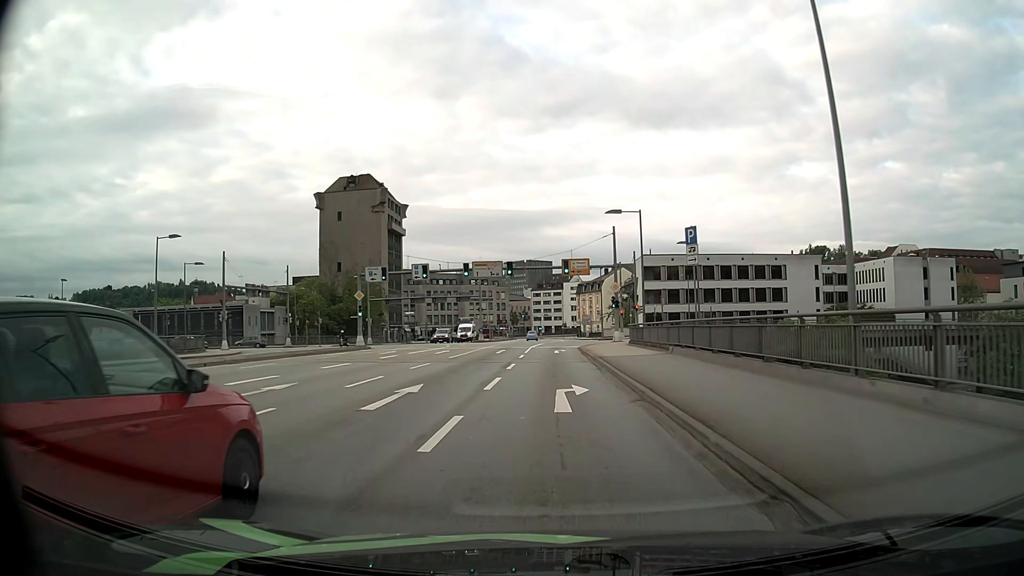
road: primary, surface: asphalt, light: Day
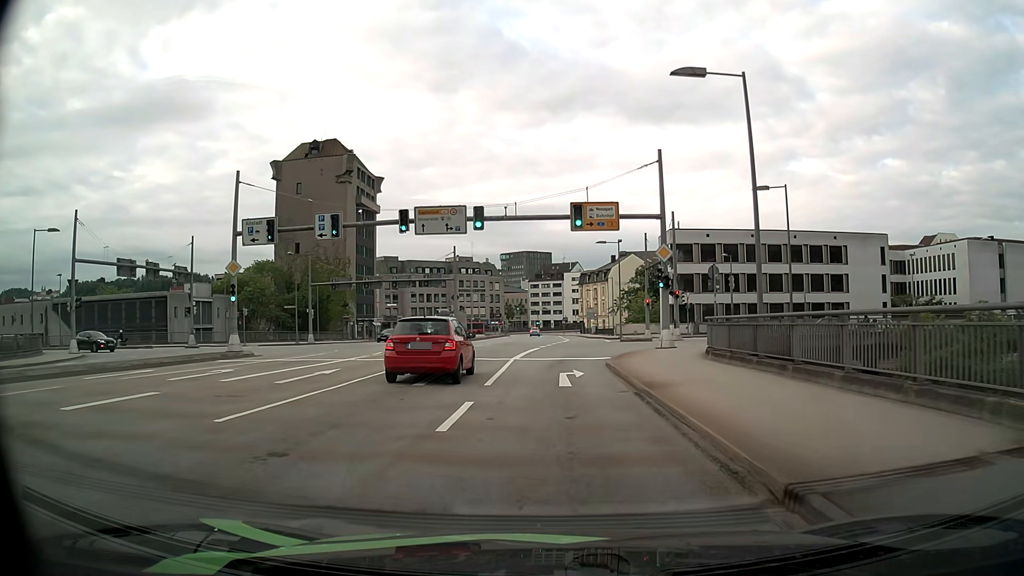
(-0.1, +21.2) m; 0°
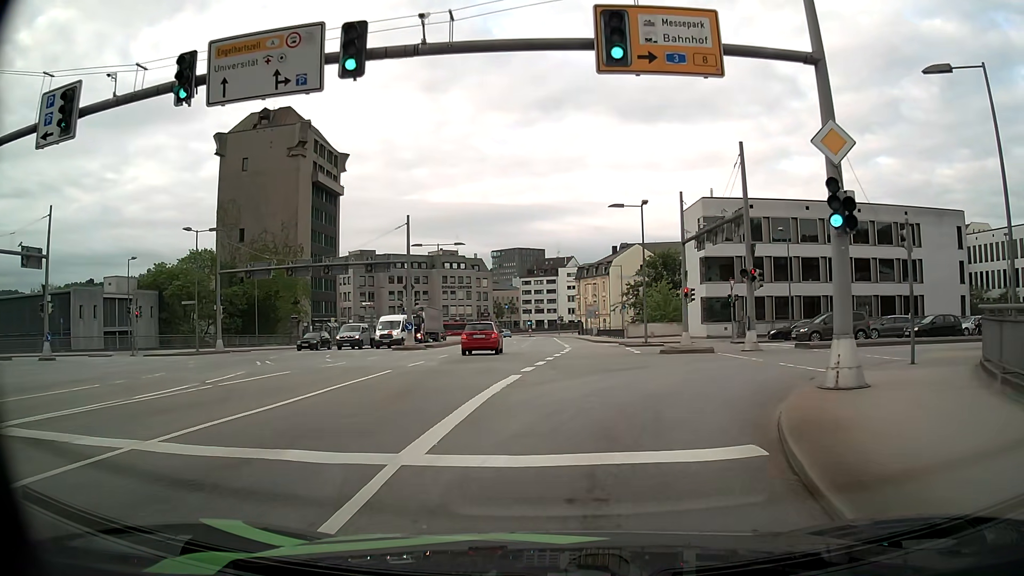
(-0.1, +17.8) m; 0°
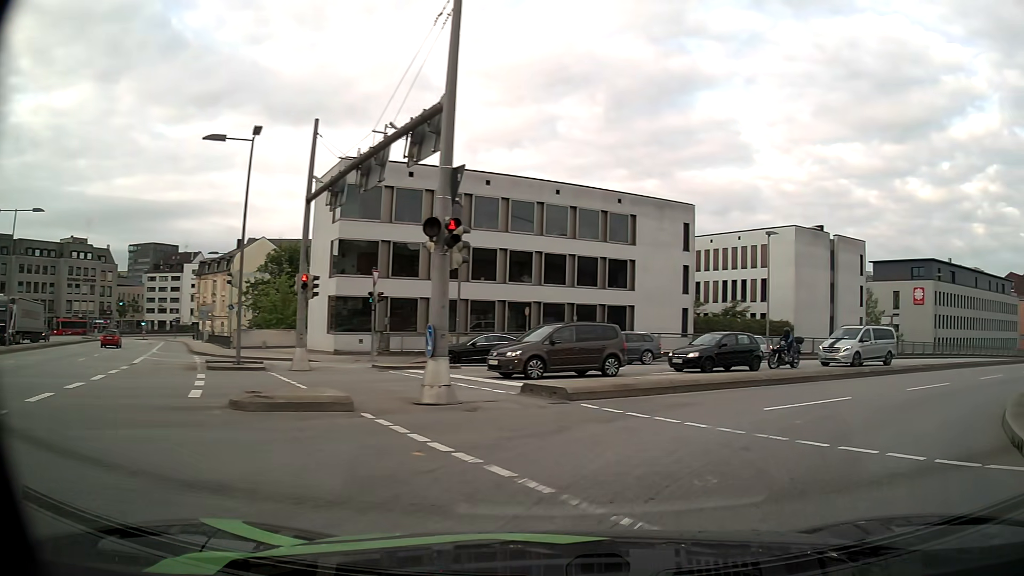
(+2.5, +15.1) m; +32°
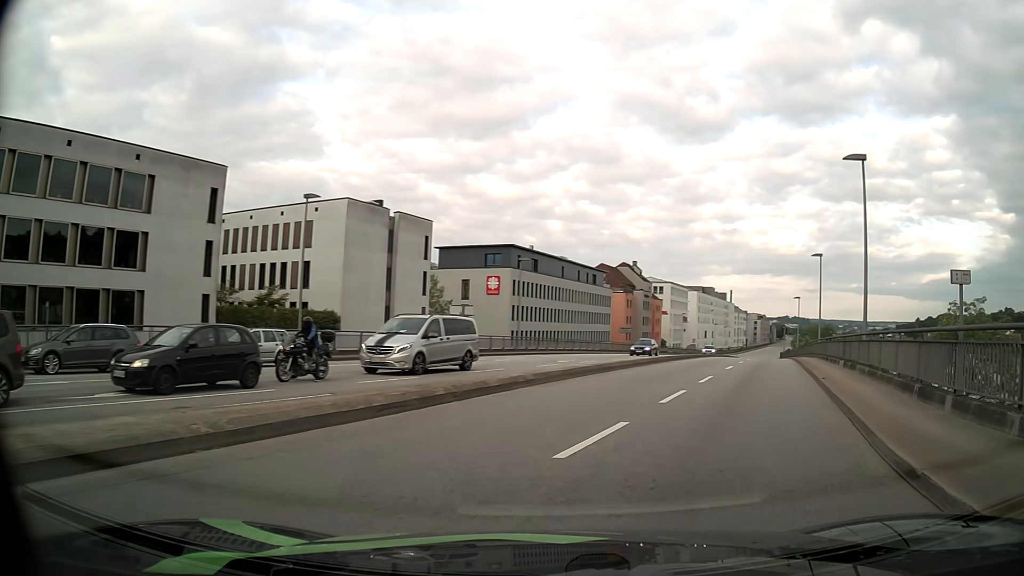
(+3.3, +9.6) m; +38°
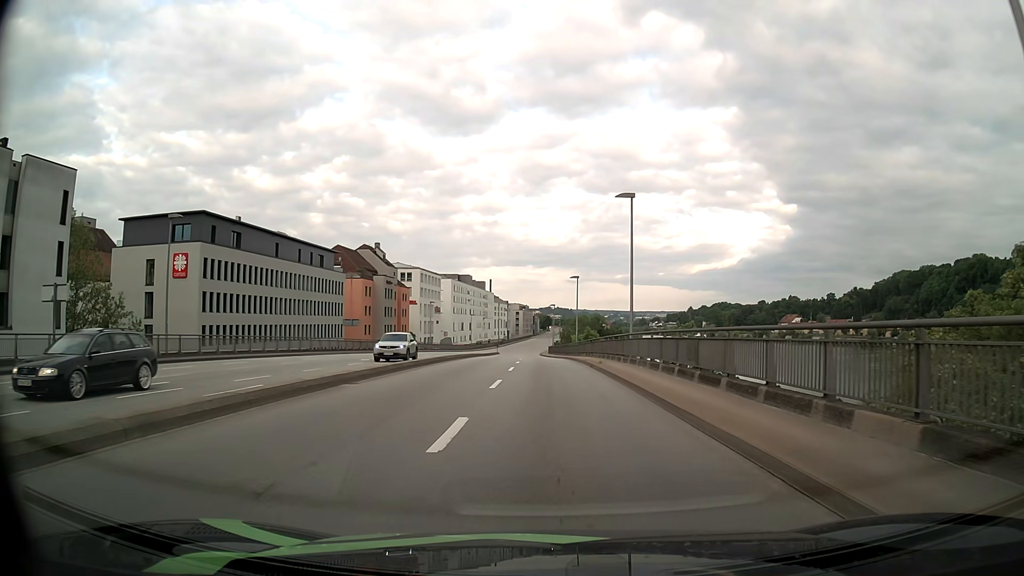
(+5.1, +20.1) m; +19°
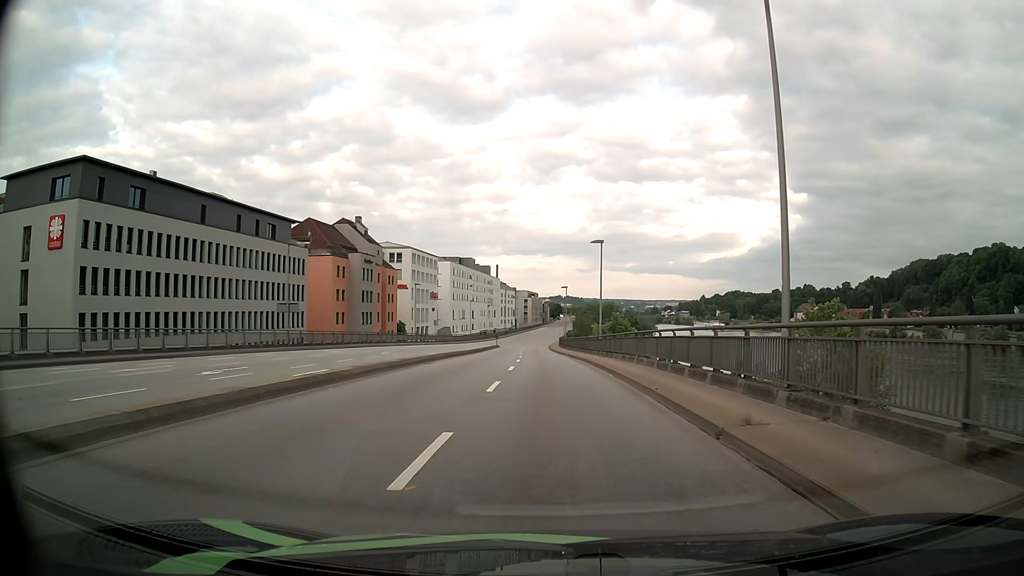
(-0.1, +20.0) m; -1°
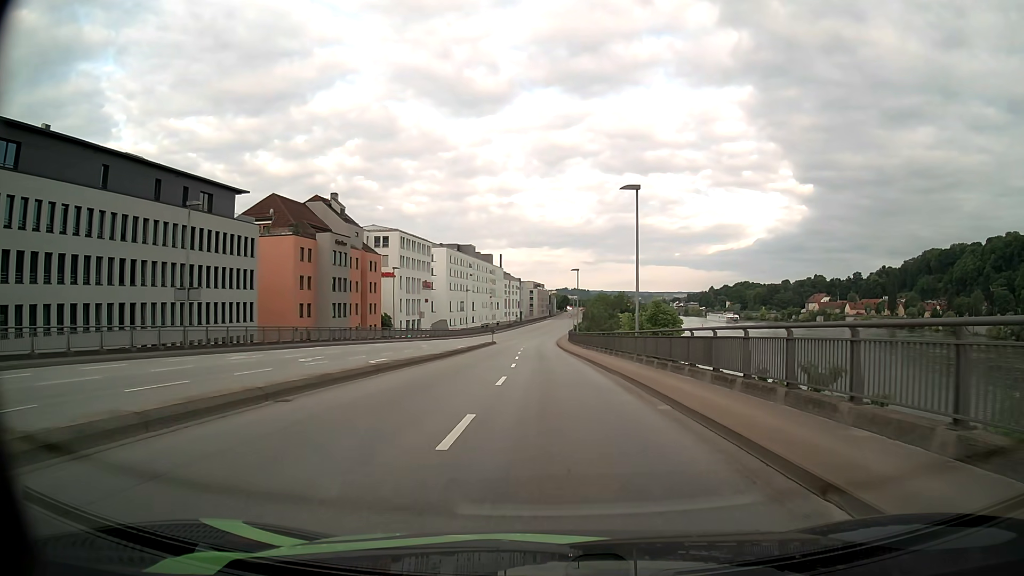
(0.0, +16.4) m; 0°
(0, +10) (0, +20) (0, +30) (0, +40) (-1, +50) (-1, +60) (-1, +70) (-1, +80) (-1, +90) (-1, +100) m
